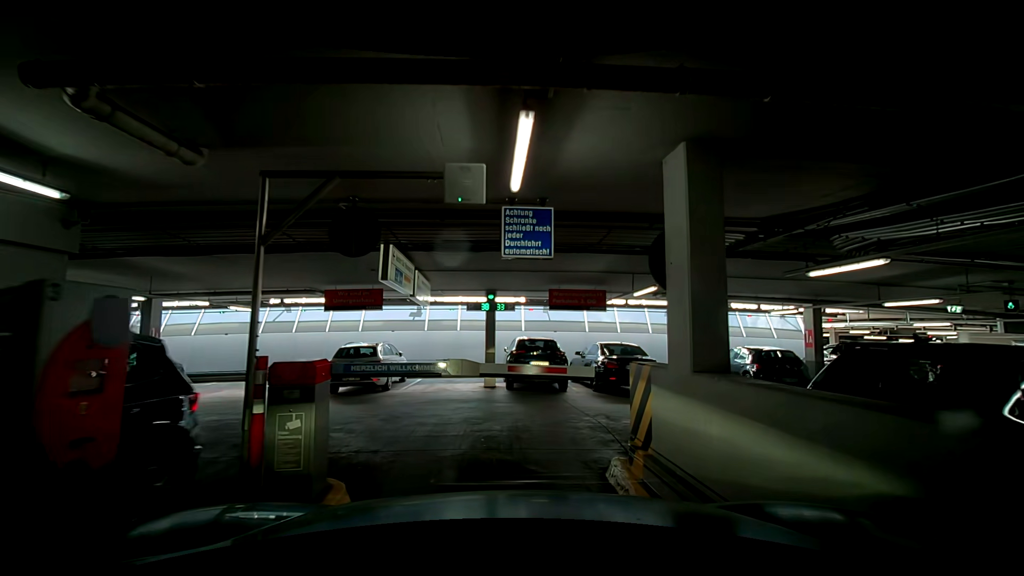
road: service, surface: asphalt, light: Day
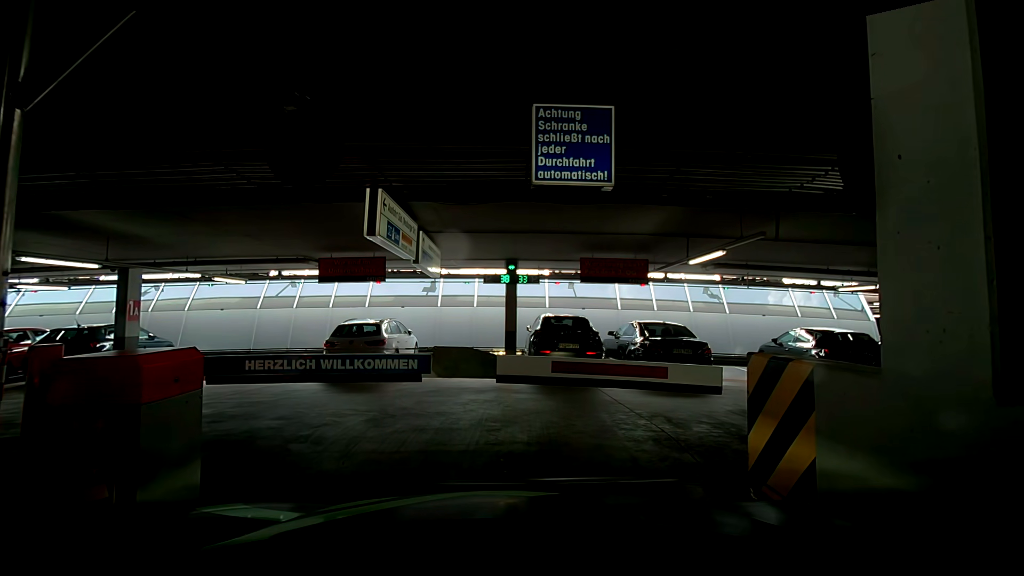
(0.0, +2.0) m; 0°
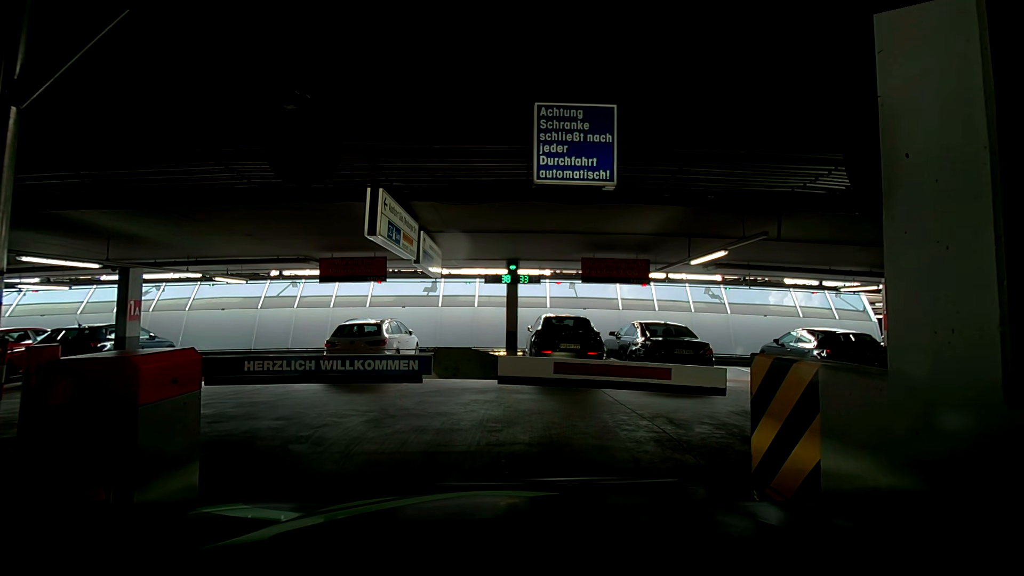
(0.0, +0.1) m; 0°
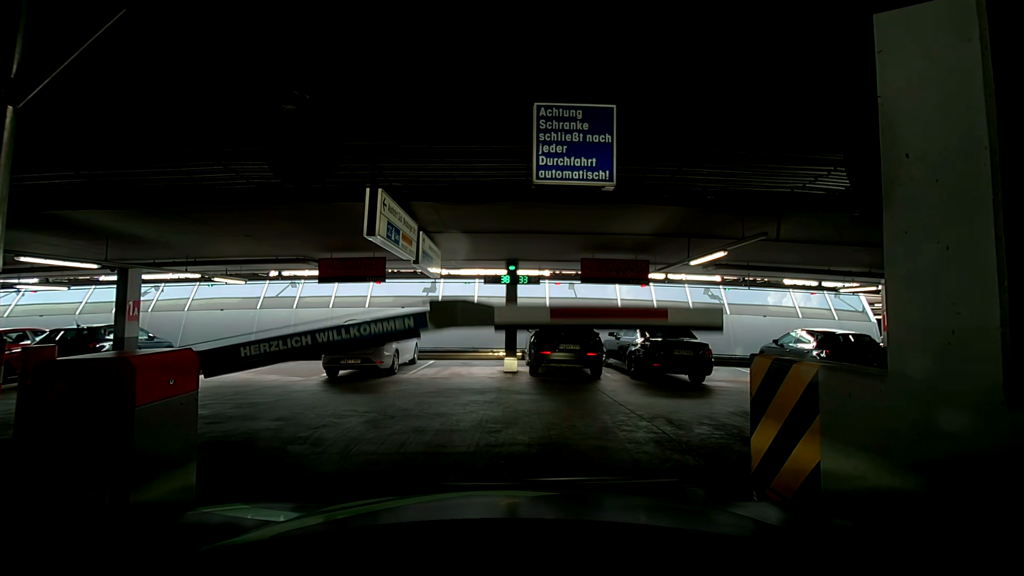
(0.0, 0.0) m; 0°
